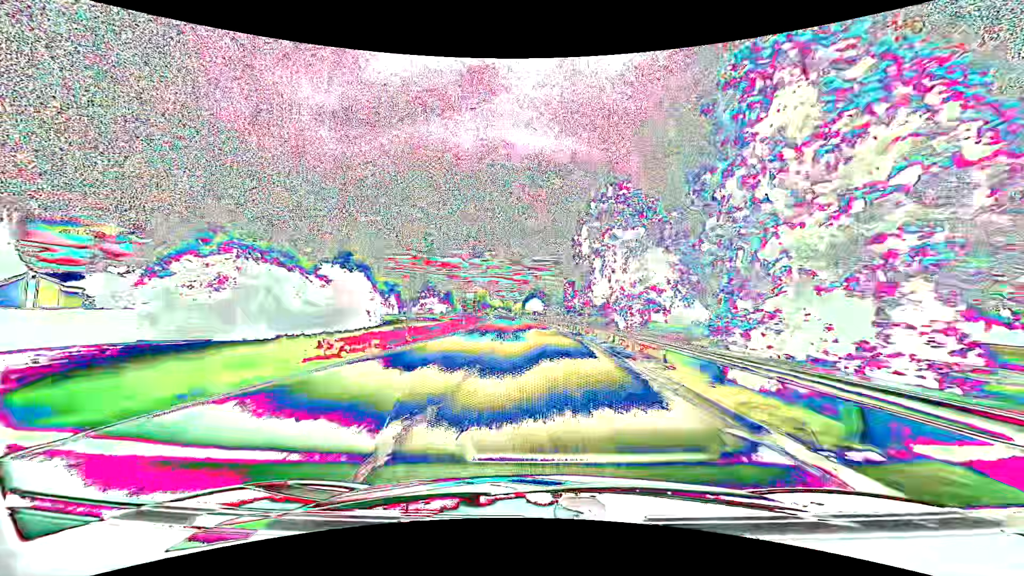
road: primary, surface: asphalt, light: Day
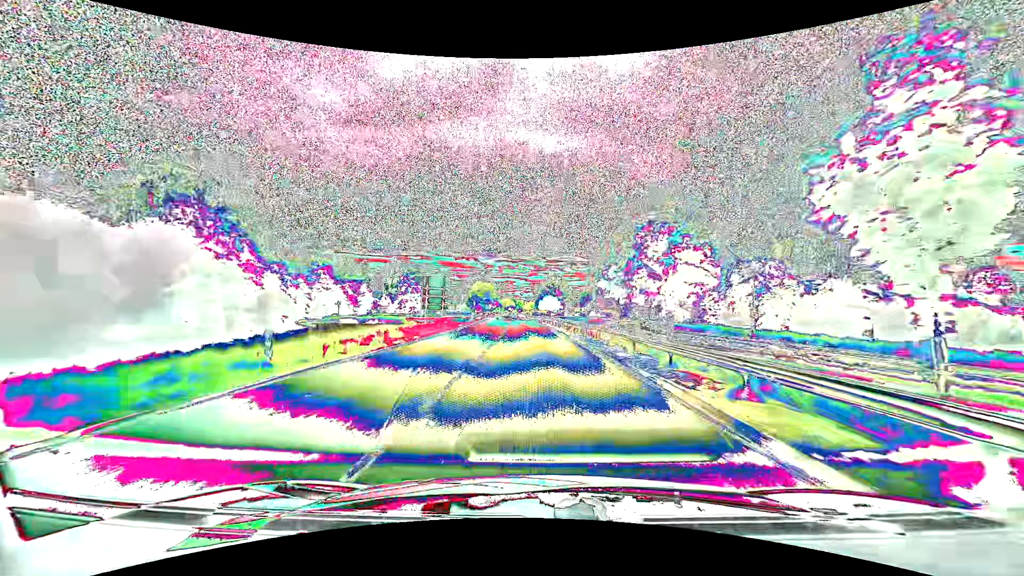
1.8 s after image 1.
(-0.4, +37.8) m; -1°
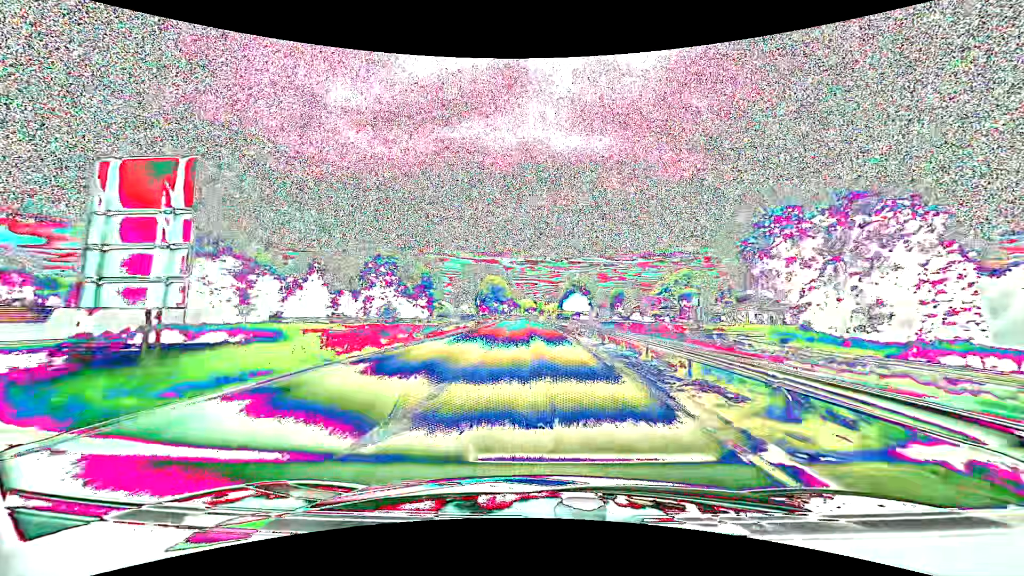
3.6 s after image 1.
(-0.8, +37.5) m; -3°
(0, +10) (0, +20) (0, +30) (-1, +40) (-1, +50) (-1, +60) (-2, +70) (-2, +80) (-3, +90) (-3, +100) m
